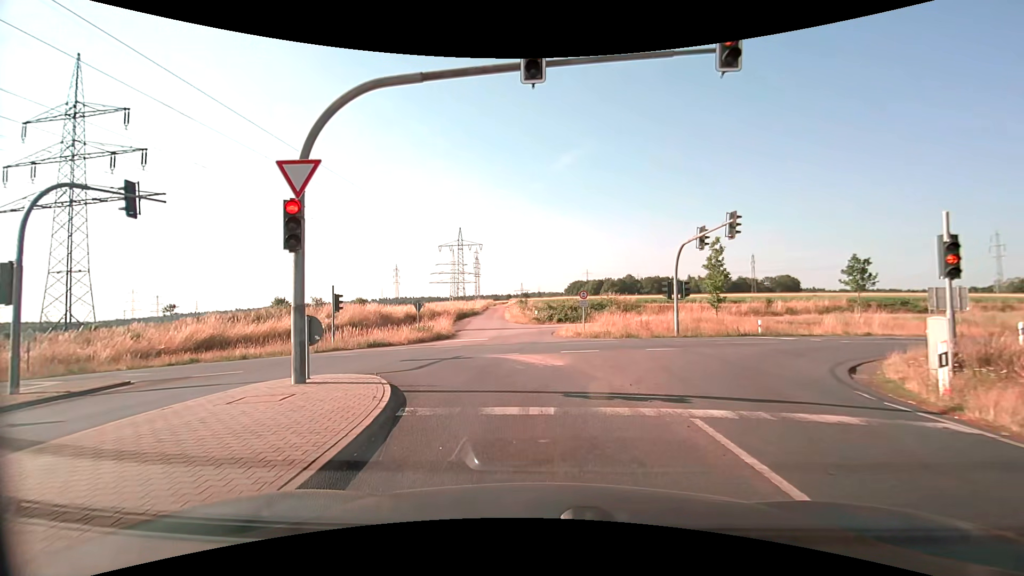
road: secondary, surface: asphalt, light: Day
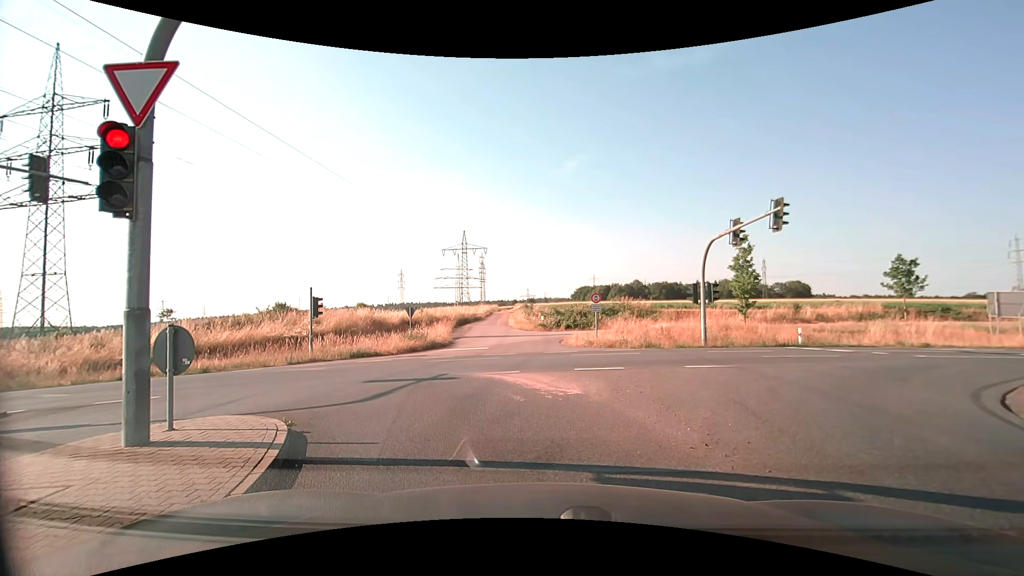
(0.0, +3.5) m; -2°
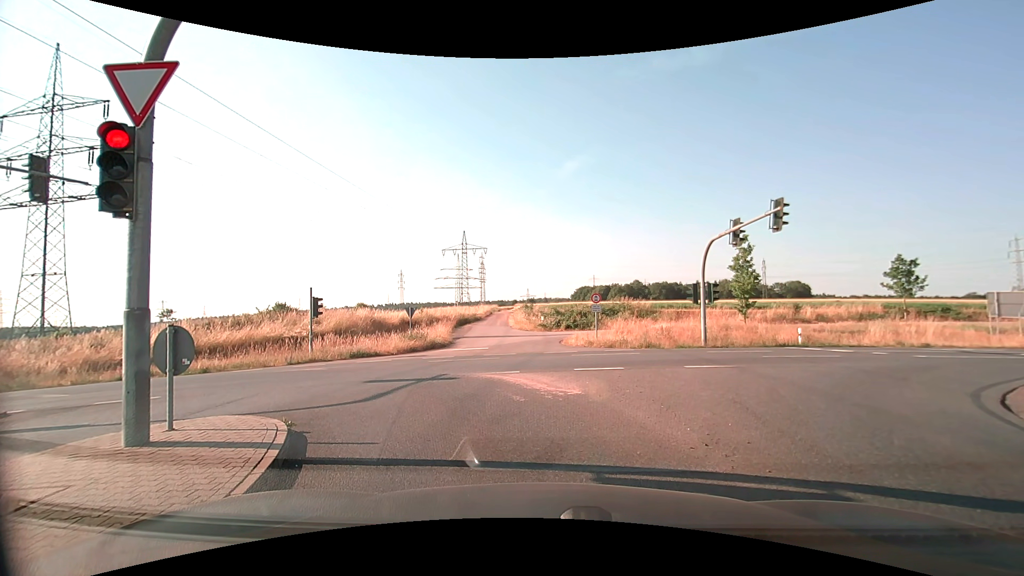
(0.0, 0.0) m; 0°
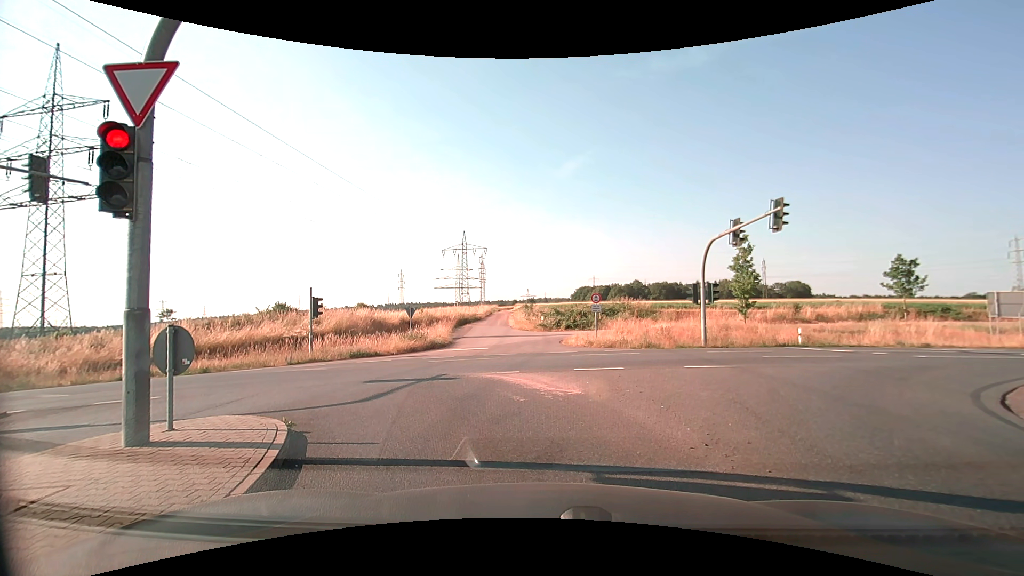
(0.0, 0.0) m; 0°
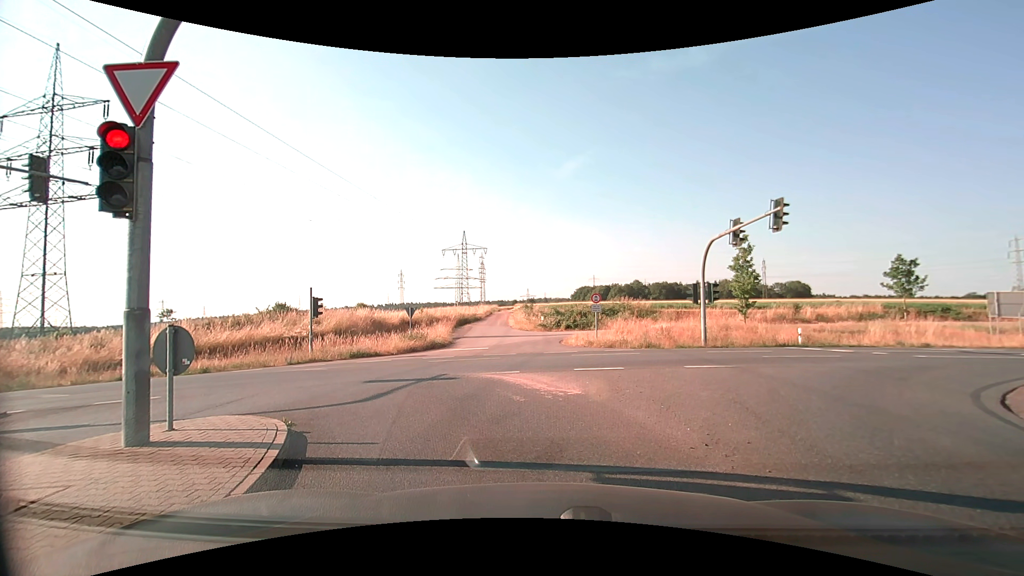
(0.0, 0.0) m; 0°
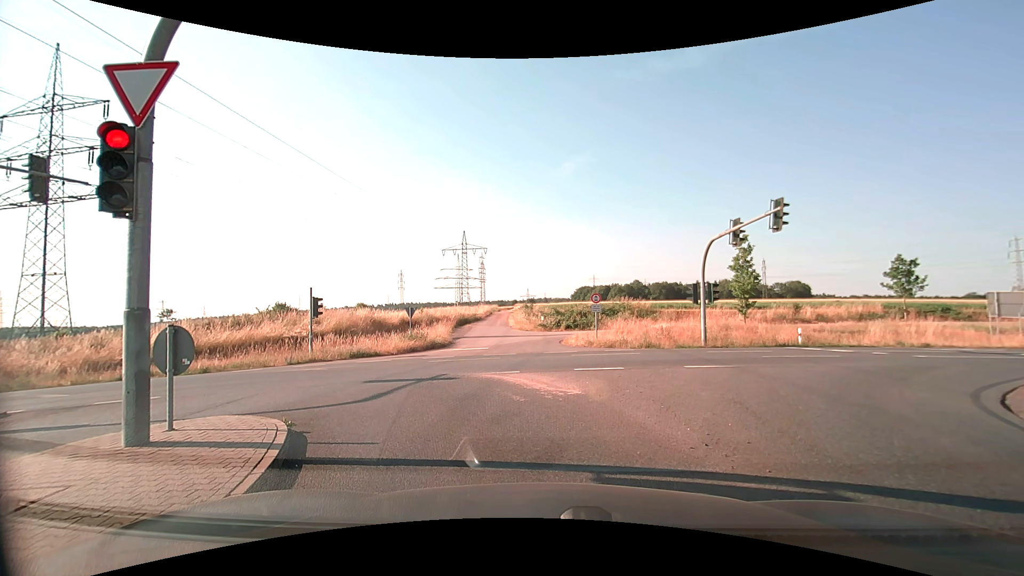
(0.0, 0.0) m; 0°
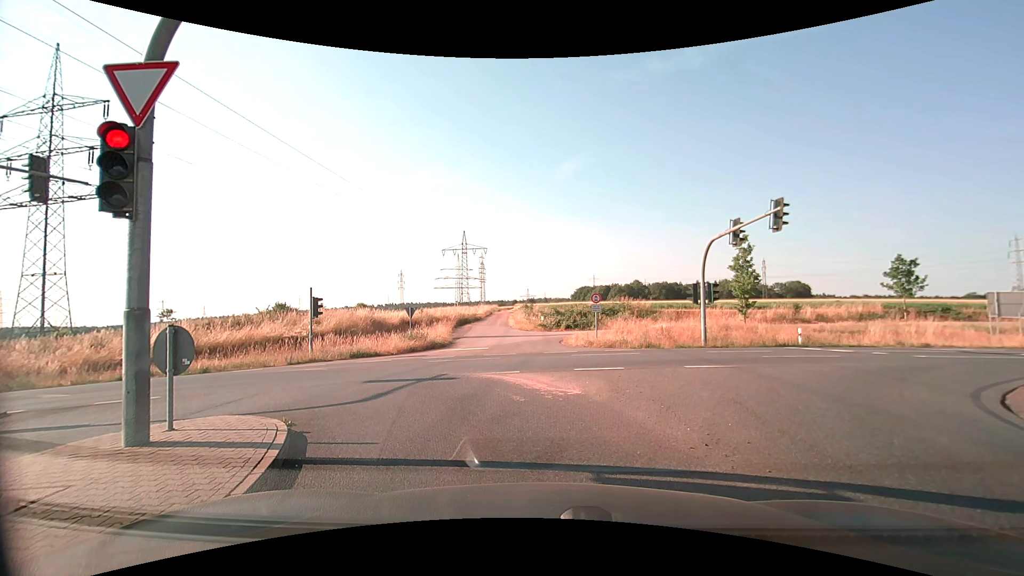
(0.0, 0.0) m; 0°
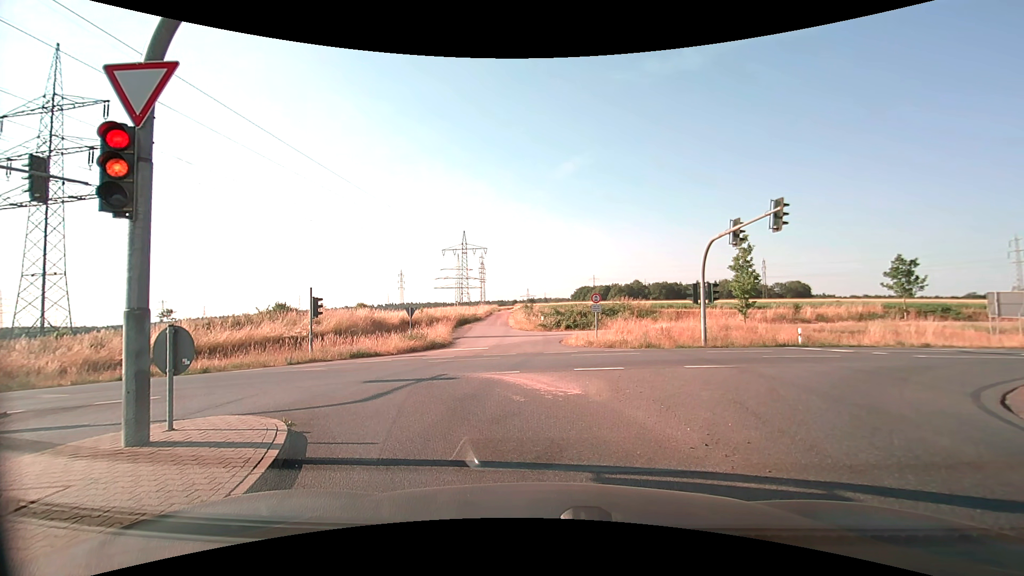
(0.0, 0.0) m; 0°
(-1, +10) (-7, +18) (-16, +22) (-26, +23) (-36, +22) (-46, +21) (-56, +19) (-66, +18) (-76, +17) (-86, +16) m
